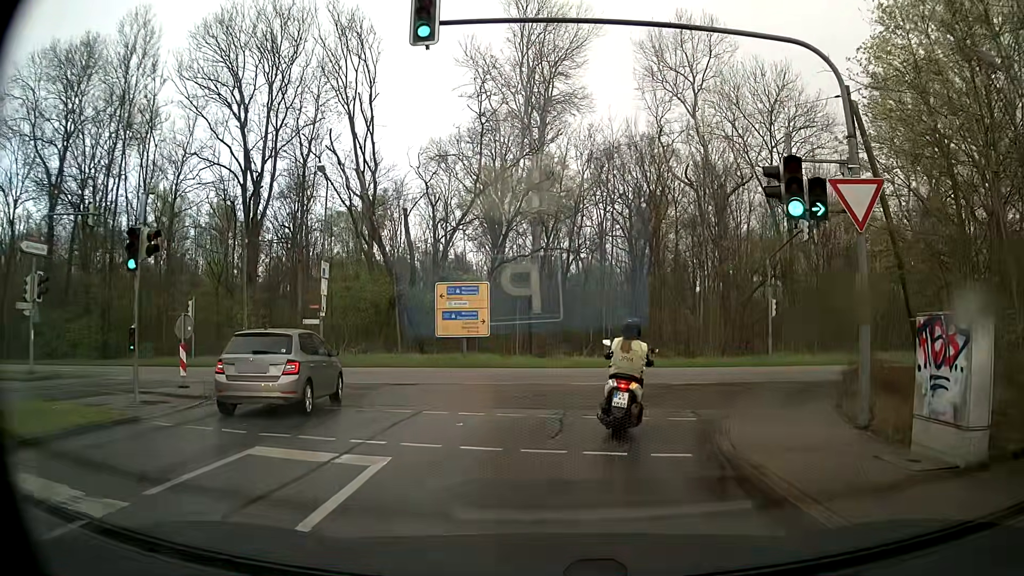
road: tertiary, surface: asphalt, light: Day
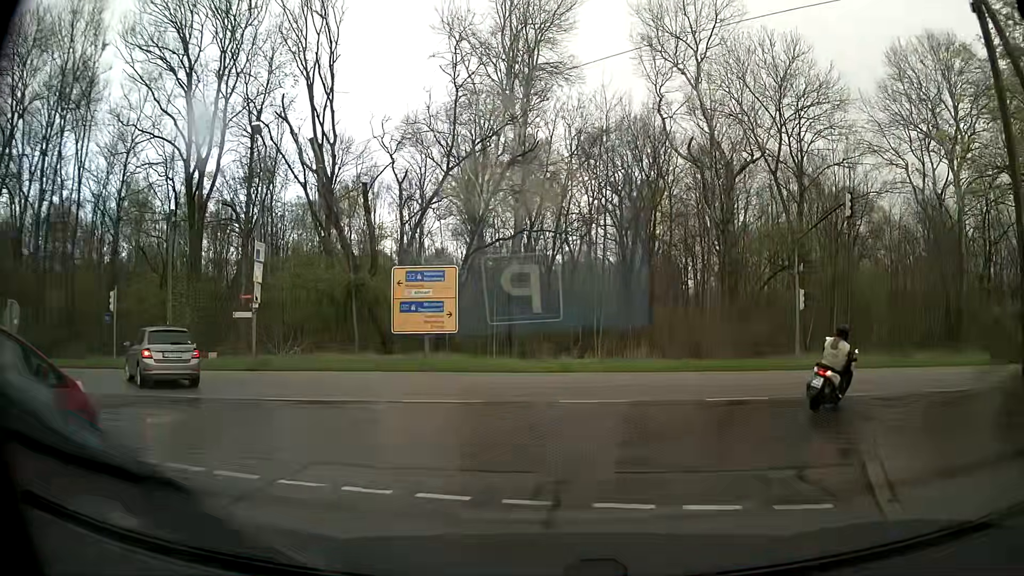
(-0.1, +6.3) m; +1°
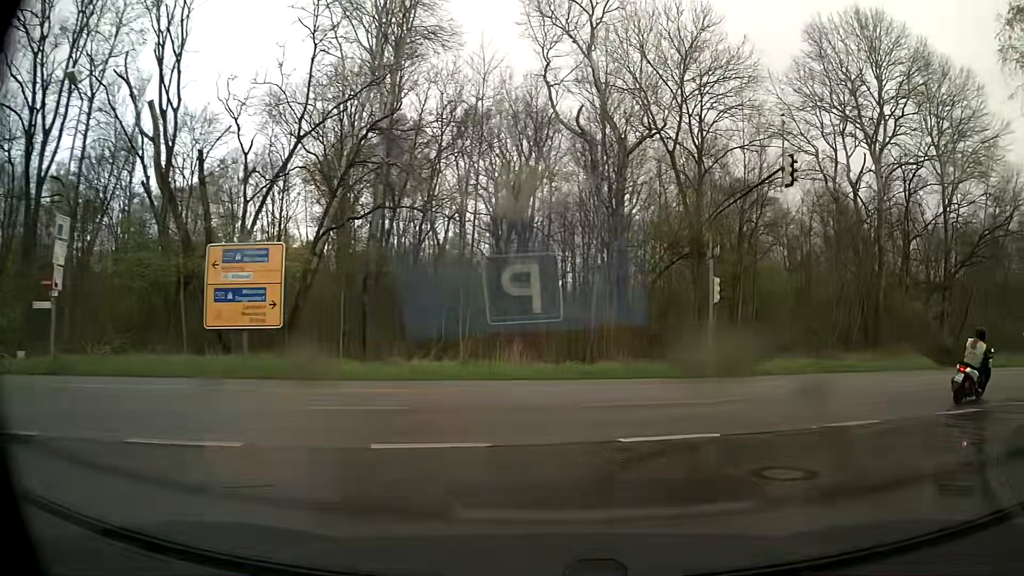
(+0.4, +5.8) m; +10°
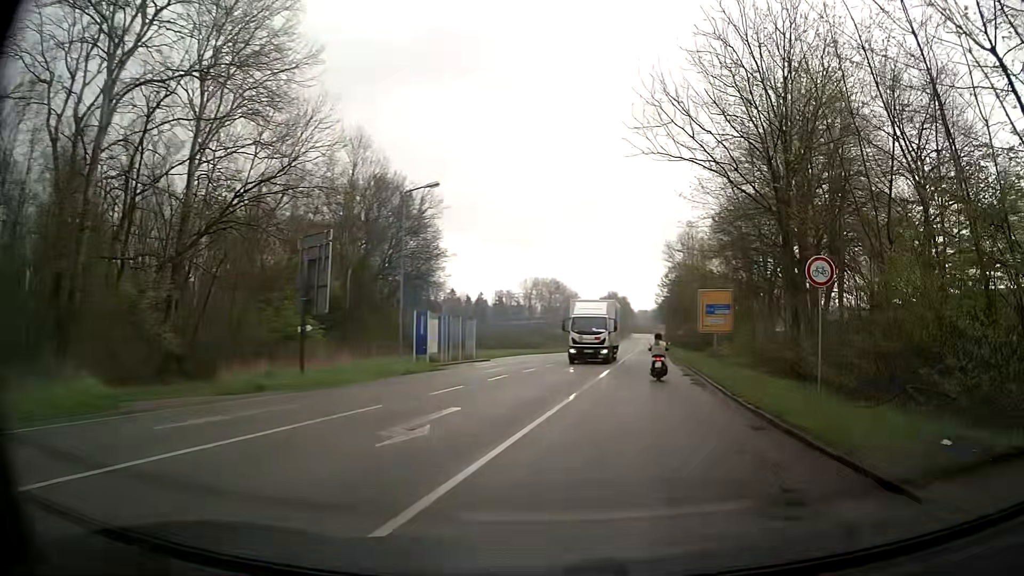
(+9.4, +14.6) m; +64°
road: secondary
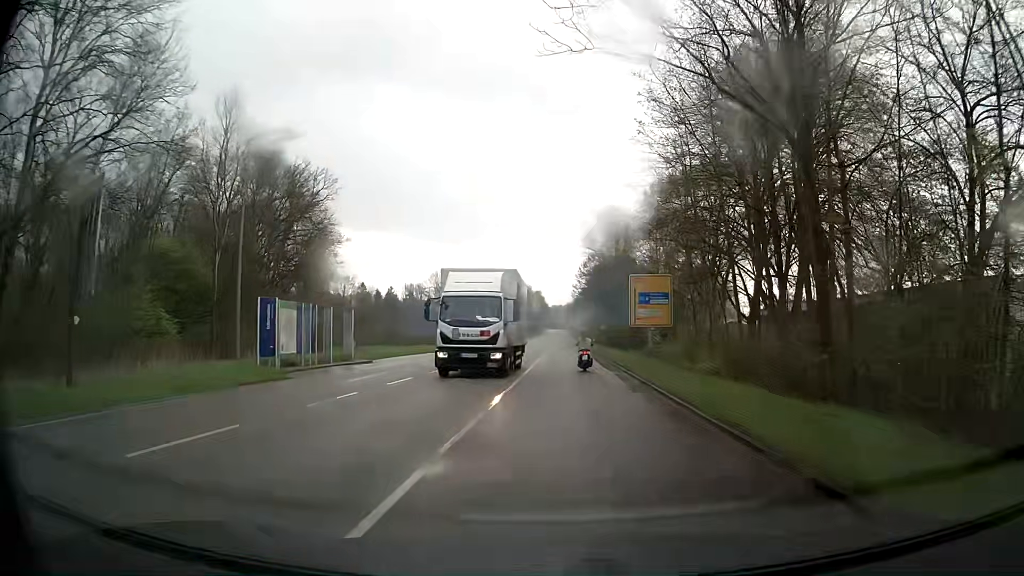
(+0.9, +9.4) m; +8°
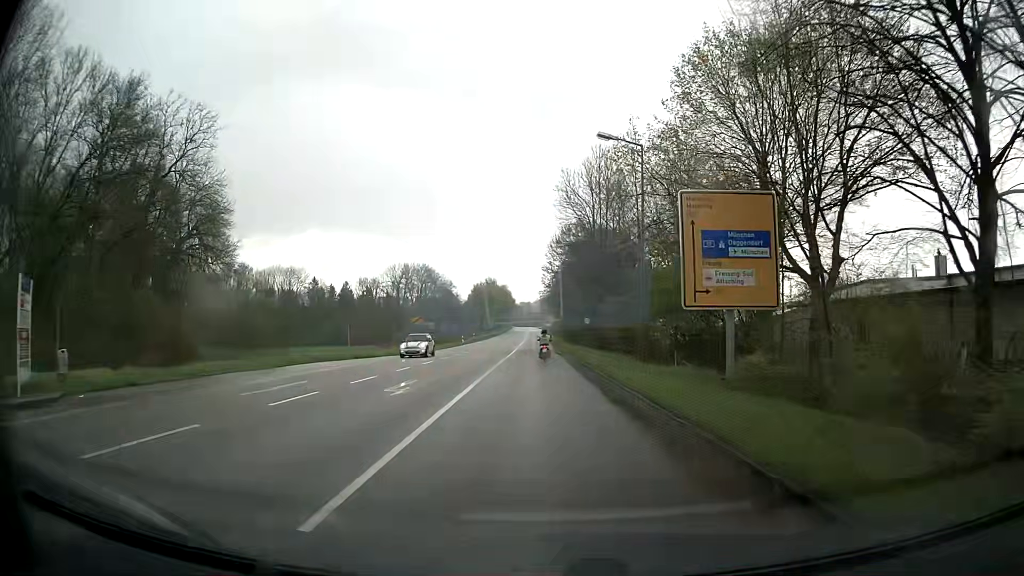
(+0.8, +24.6) m; +3°
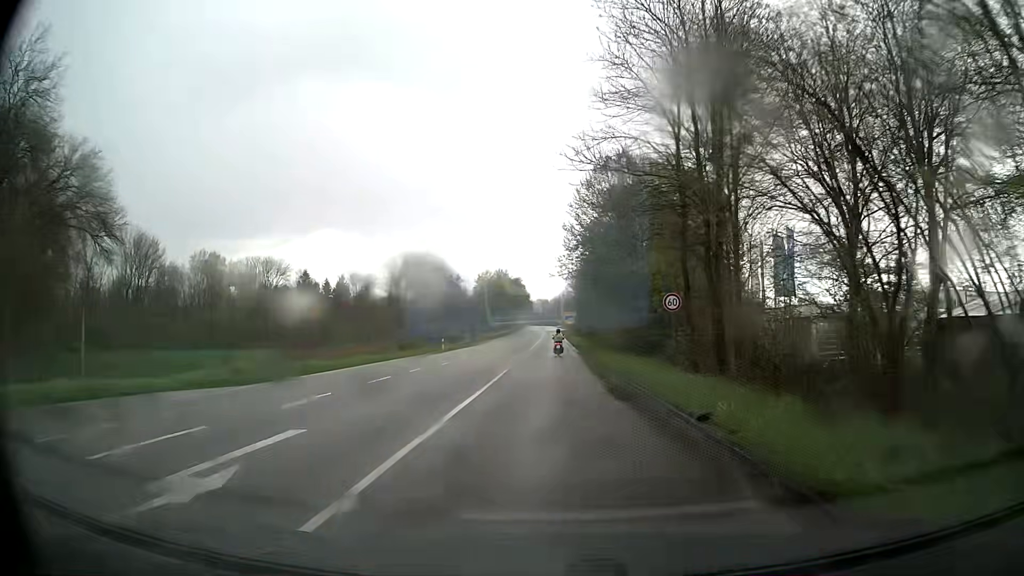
(-0.4, +30.5) m; -1°
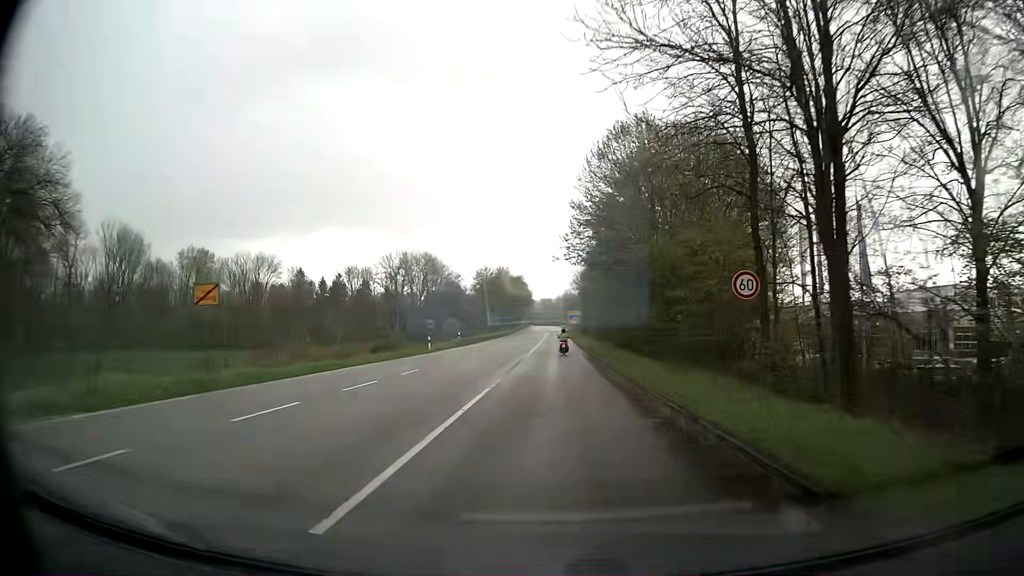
(-0.1, +8.4) m; -1°
(0, +10) (0, +20) (0, +30) (0, +40) (0, +50) (0, +60) (0, +70) (+1, +80) (+1, +90) (+1, +100) m
